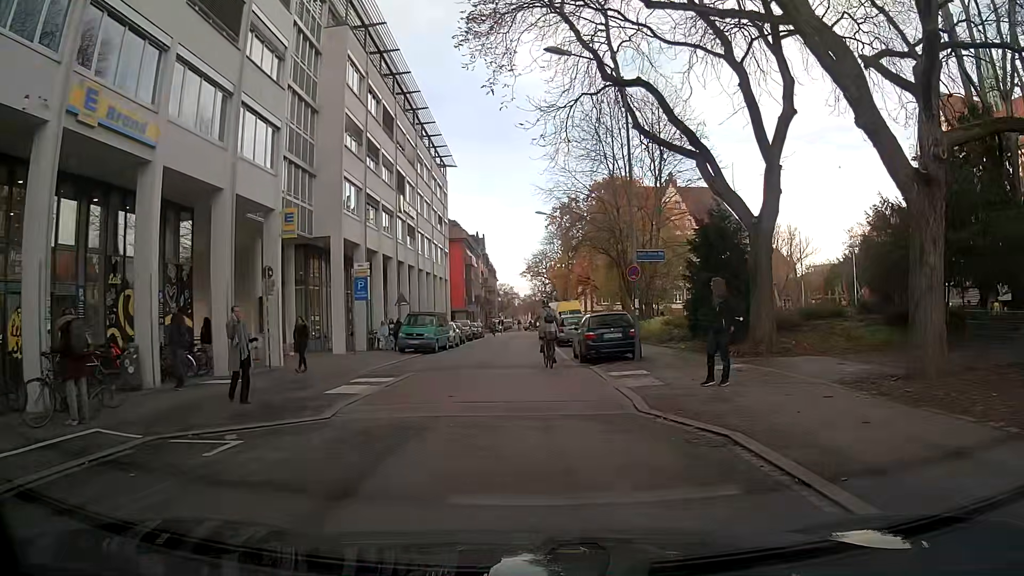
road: residential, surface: asphalt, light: Day
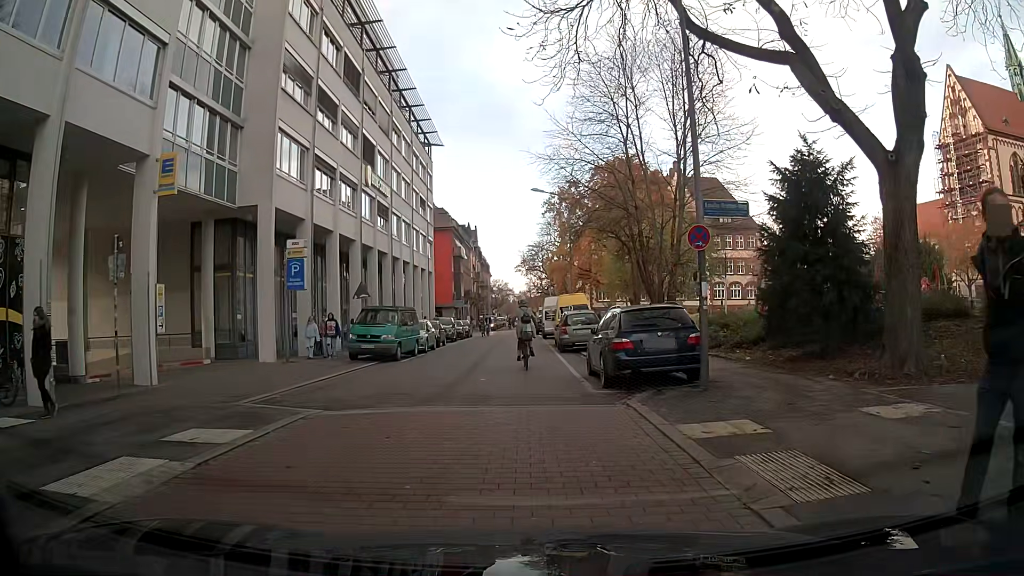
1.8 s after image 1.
(-0.1, +7.9) m; -1°
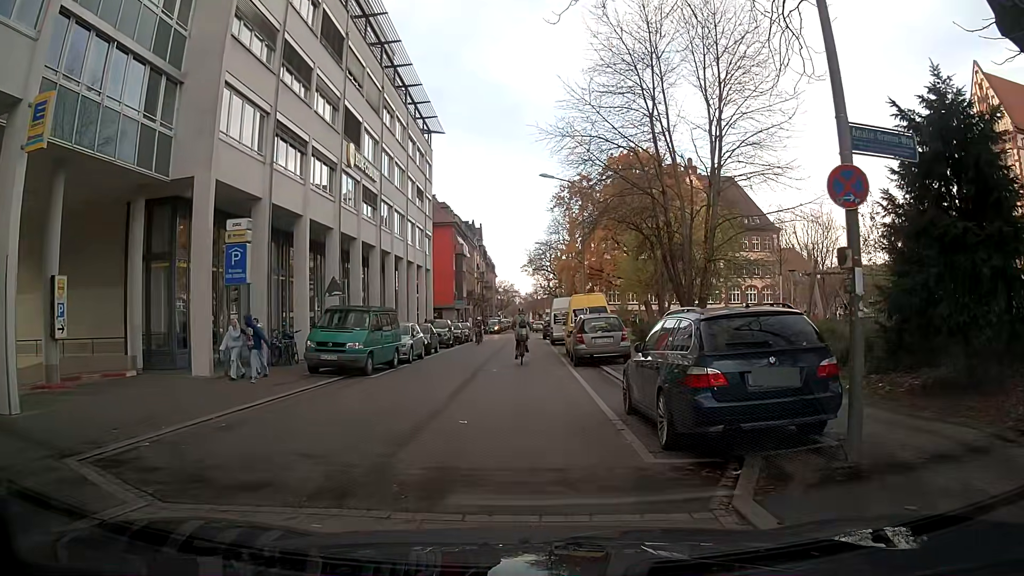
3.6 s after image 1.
(-0.1, +5.2) m; -1°
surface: paving_stones
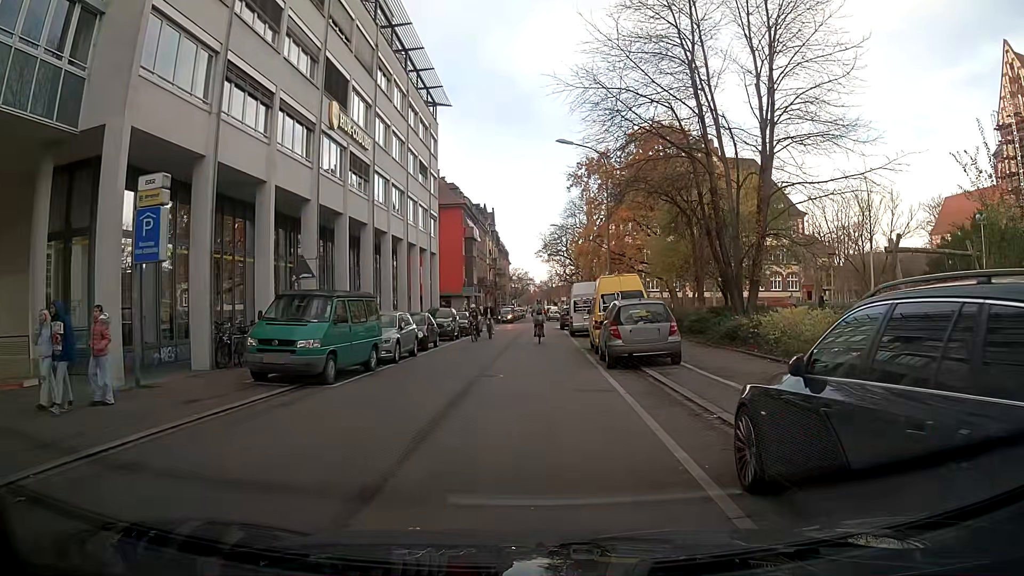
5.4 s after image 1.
(-0.1, +5.2) m; -2°
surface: asphalt
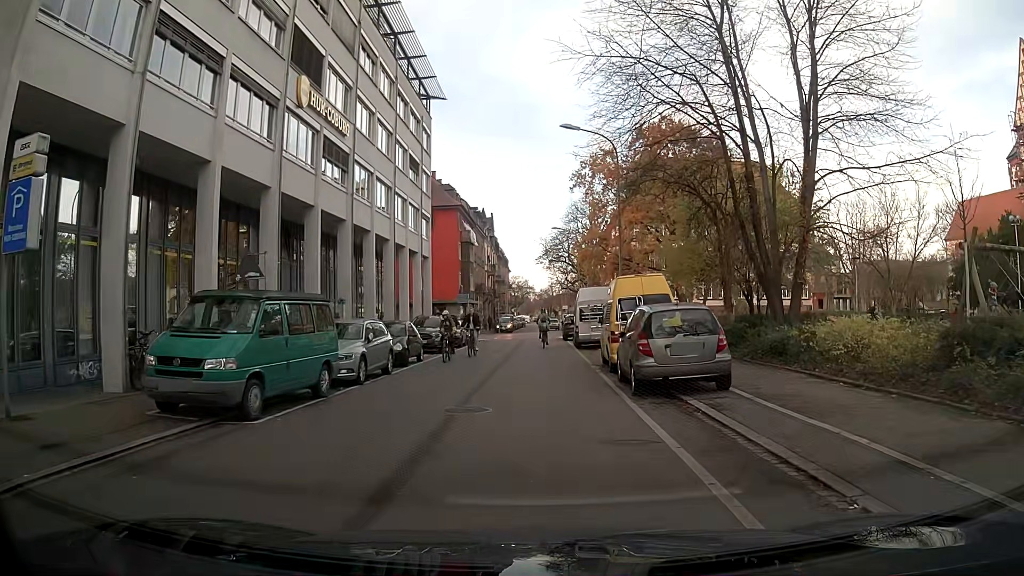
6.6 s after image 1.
(+0.1, +4.2) m; +2°
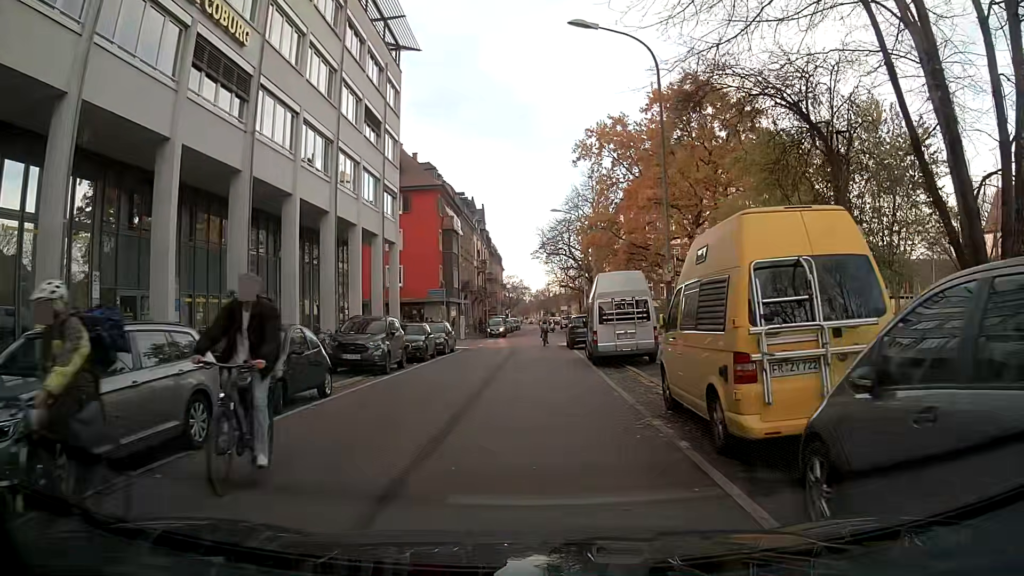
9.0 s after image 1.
(0.0, +10.7) m; 0°
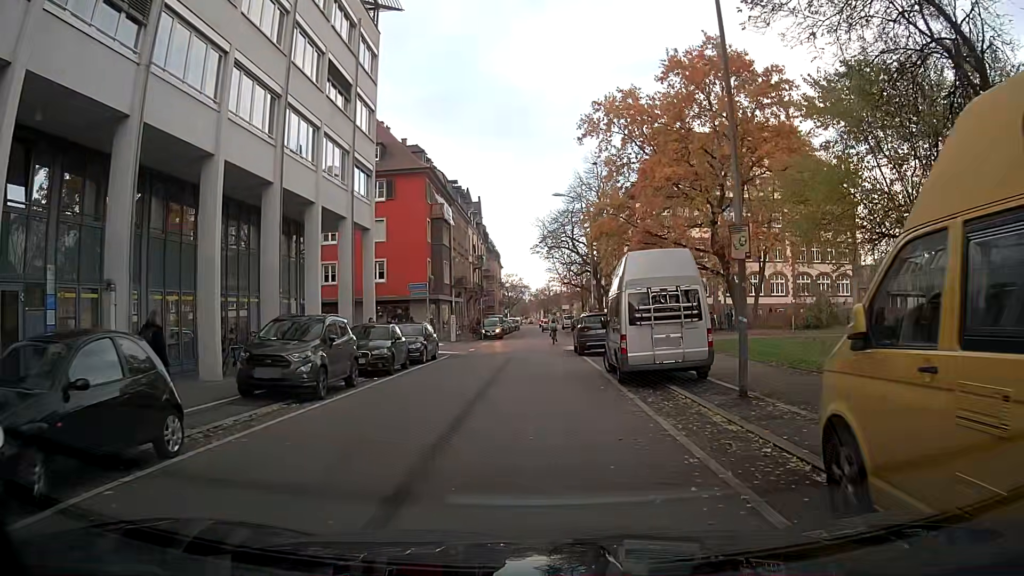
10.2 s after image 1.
(-0.1, +6.1) m; -2°
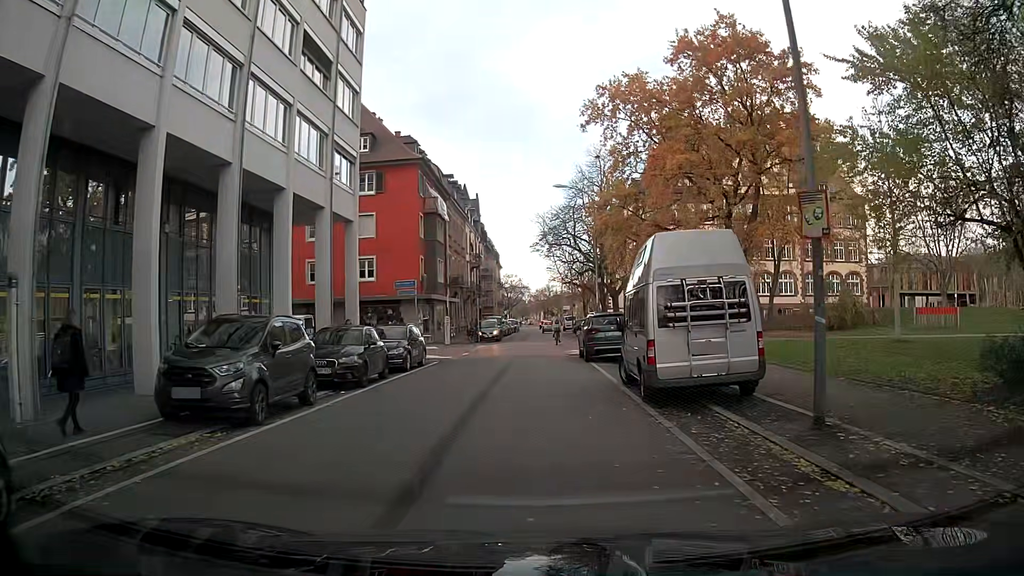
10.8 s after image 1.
(0.0, +3.2) m; -2°
(0, +10) (+1, +20) (+2, +30) (+4, +40) (+5, +50) (+6, +60) (+6, +70) (+7, +80) (+7, +90) (+8, +100) m
